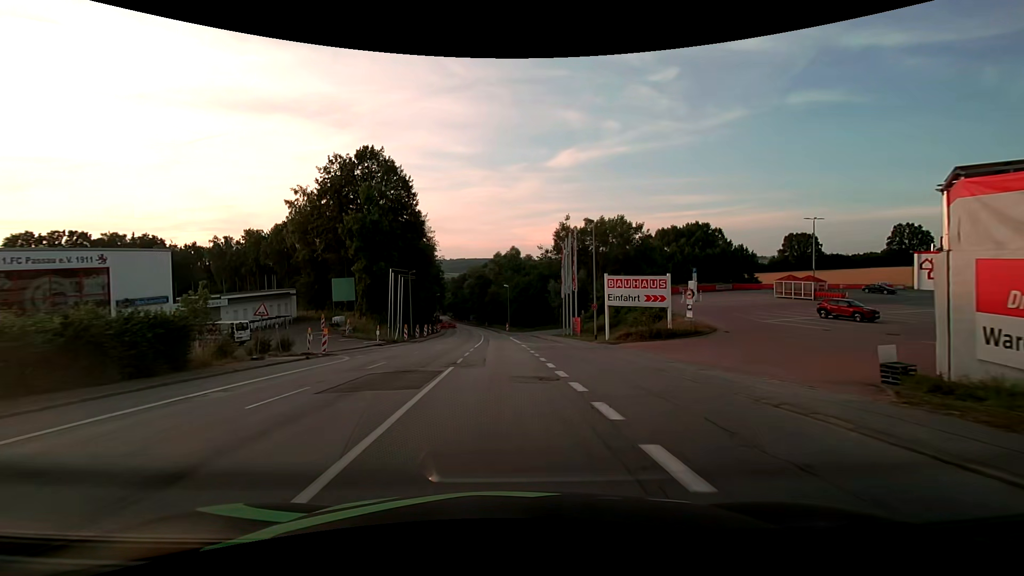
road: tertiary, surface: asphalt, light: Day
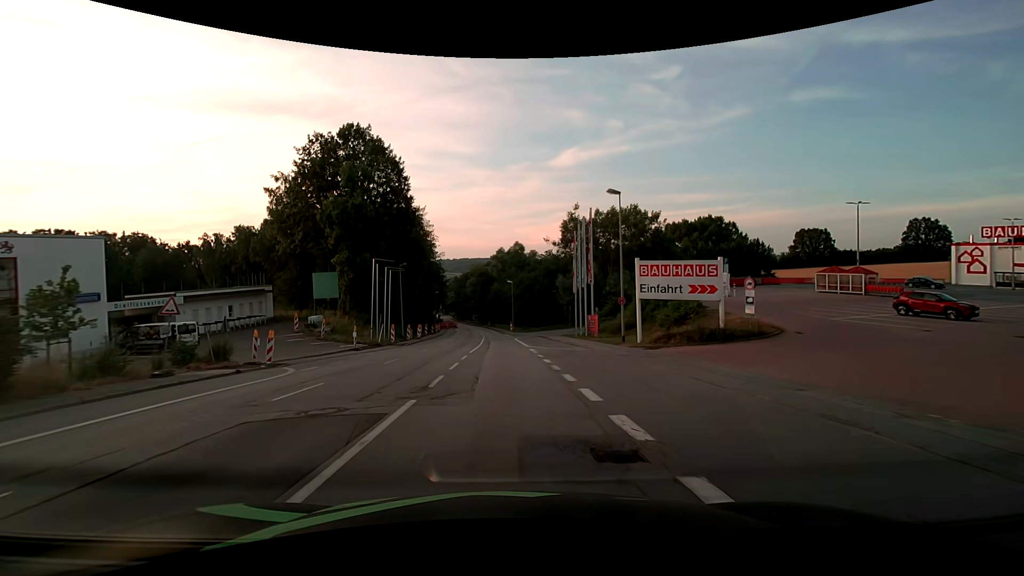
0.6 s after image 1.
(0.0, +7.4) m; 0°
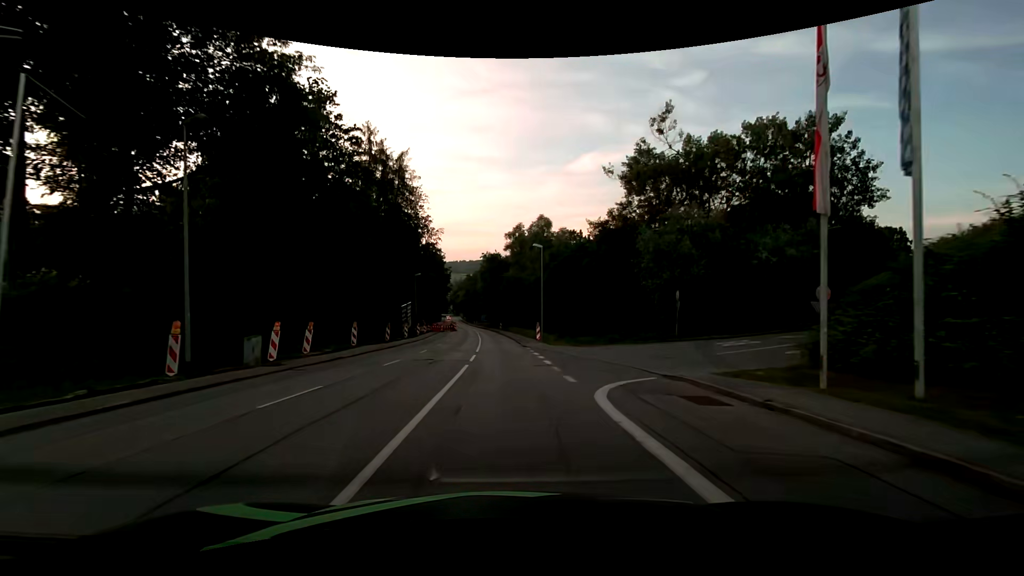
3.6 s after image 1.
(-0.9, +38.2) m; -2°
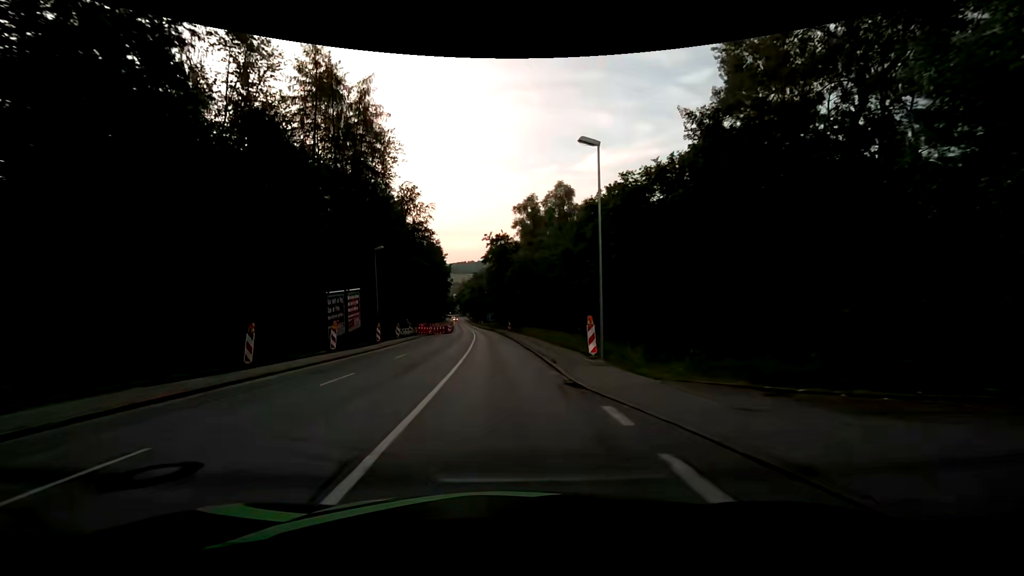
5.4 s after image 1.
(-0.1, +23.5) m; -1°
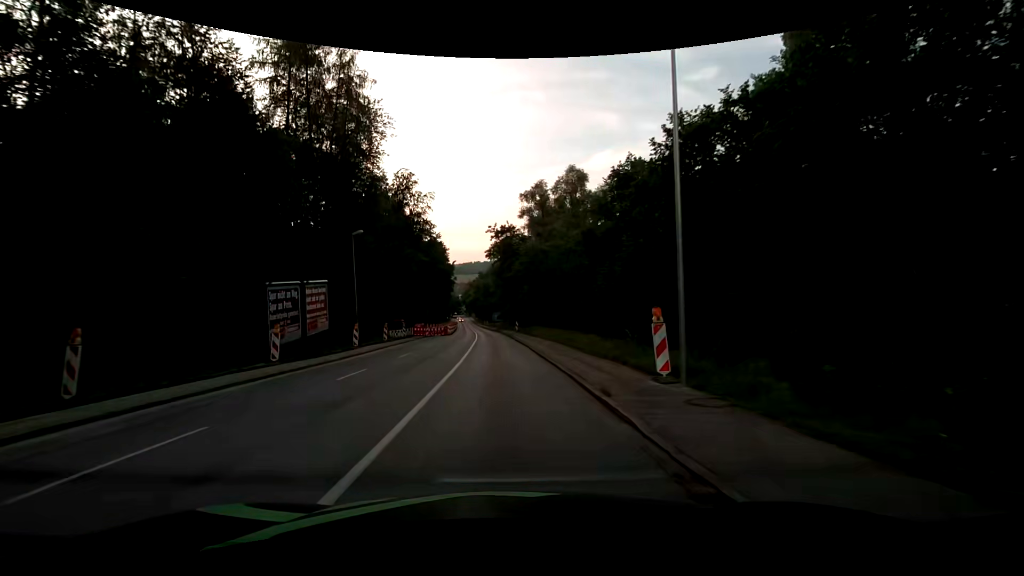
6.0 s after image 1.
(0.0, +7.8) m; -1°
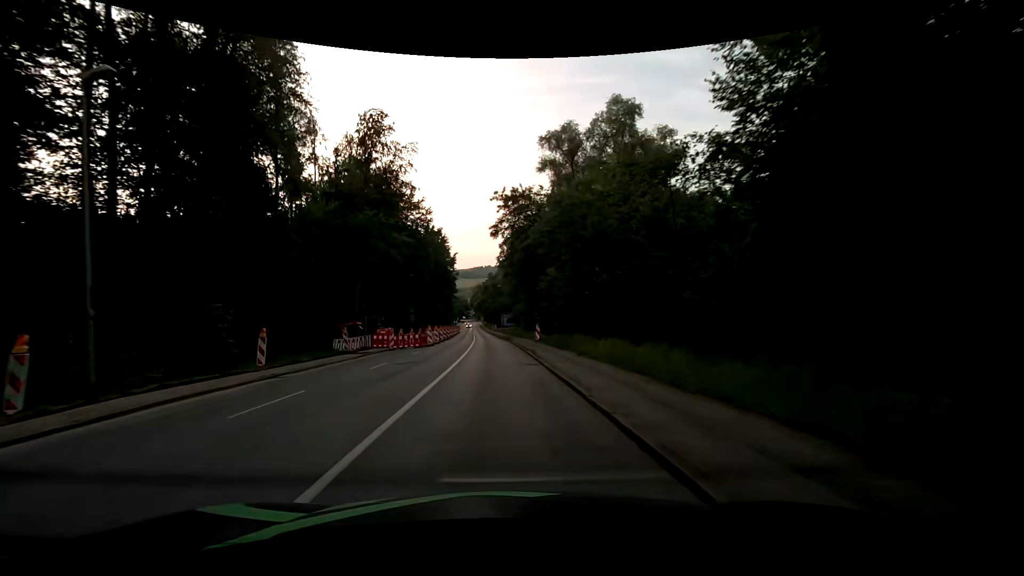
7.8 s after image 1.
(-0.3, +23.1) m; -2°
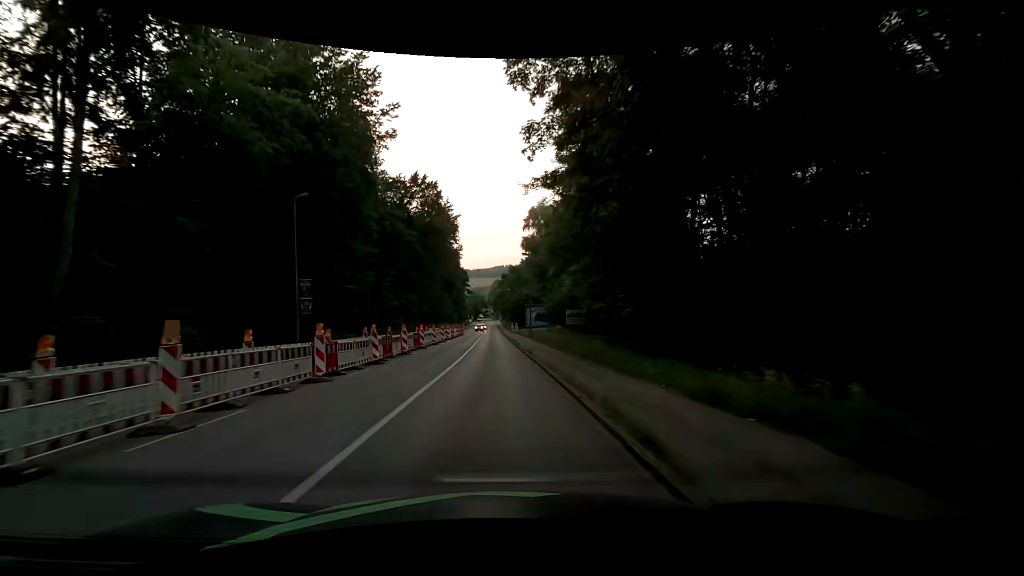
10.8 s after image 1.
(-0.7, +38.2) m; -2°
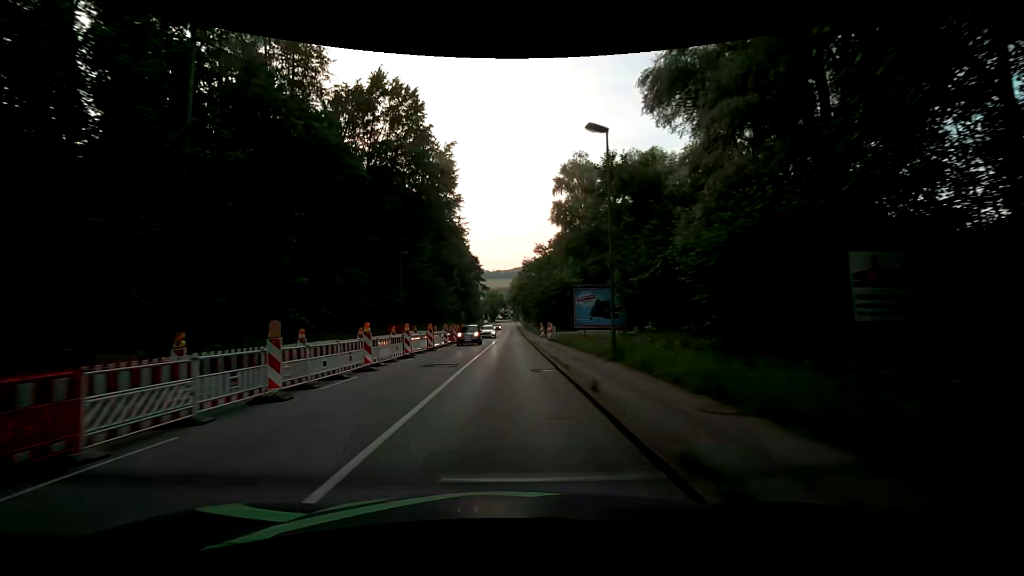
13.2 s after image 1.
(-0.4, +30.3) m; -2°
(0, +10) (0, +20) (0, +30) (0, +40) (+1, +50) (+1, +60) (+1, +70) (+1, +80) (+1, +90) (+1, +100) m
